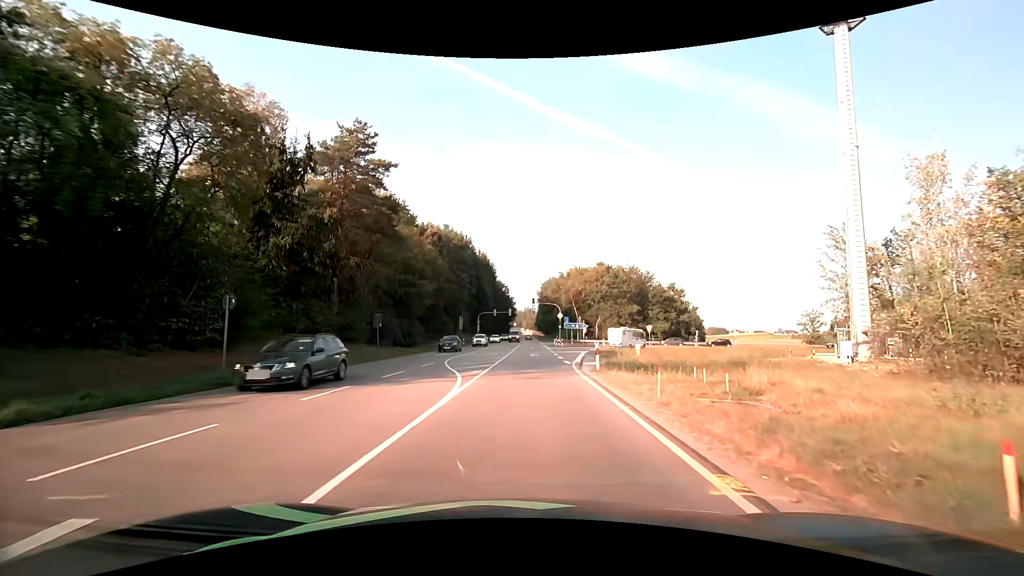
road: primary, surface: asphalt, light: Day
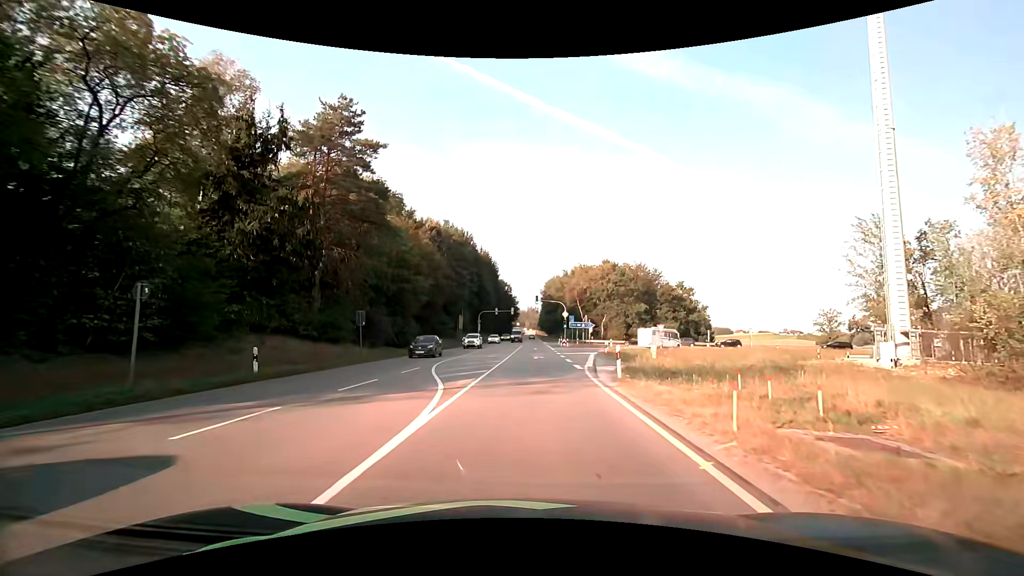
(0.0, +4.1) m; 0°
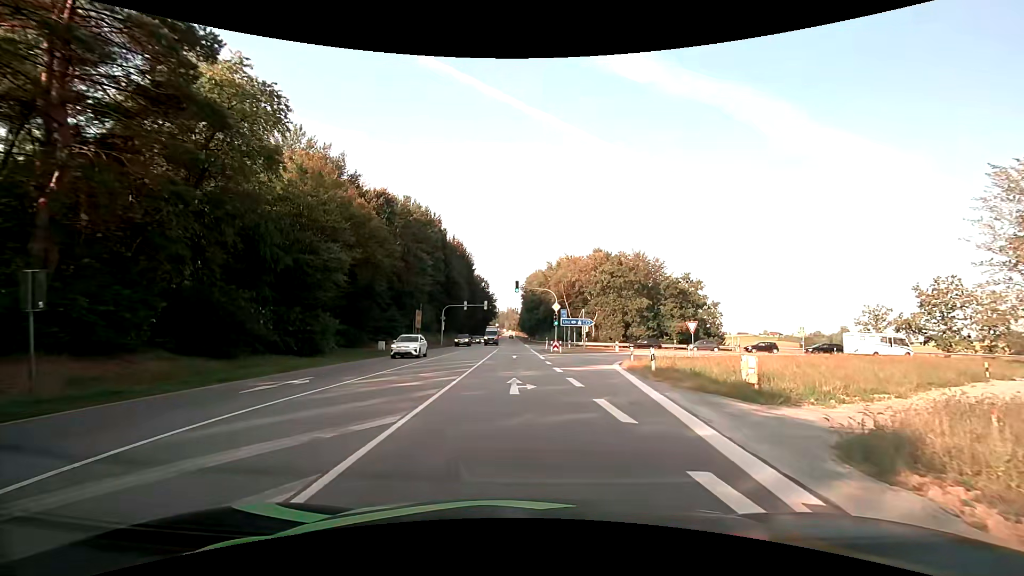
(+0.2, +18.8) m; +2°
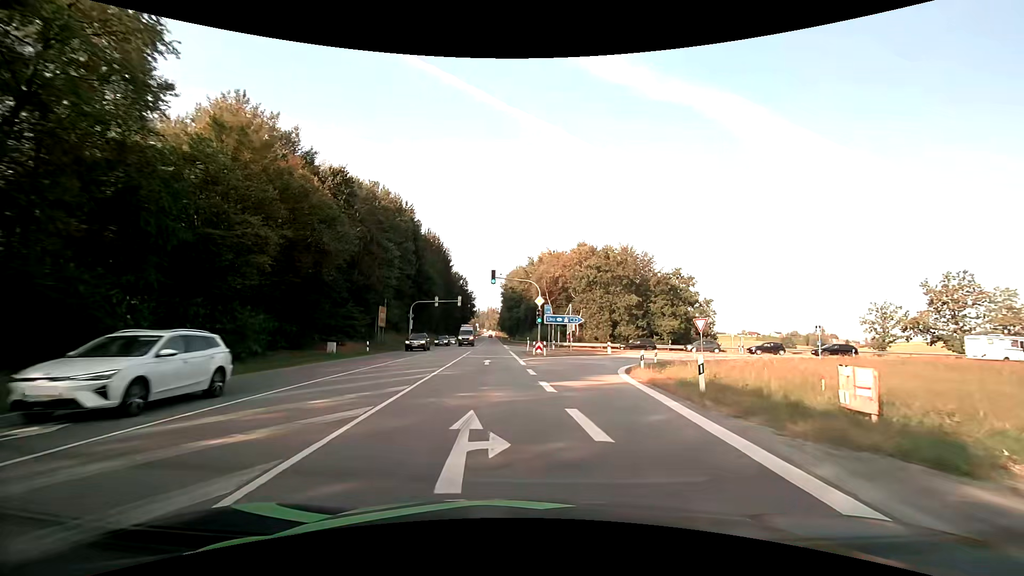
(+0.2, +7.6) m; +3°
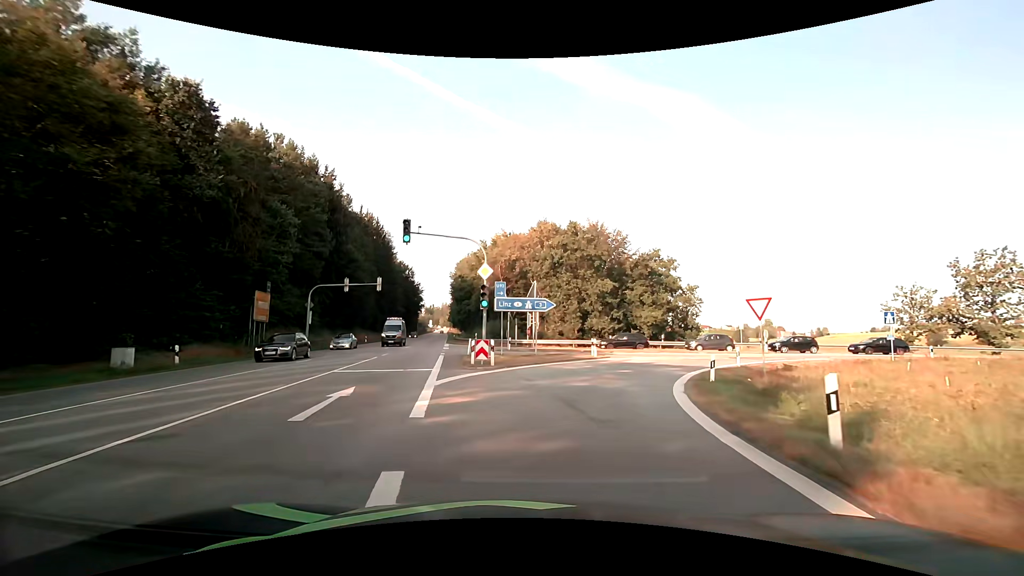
(+0.7, +16.4) m; +5°
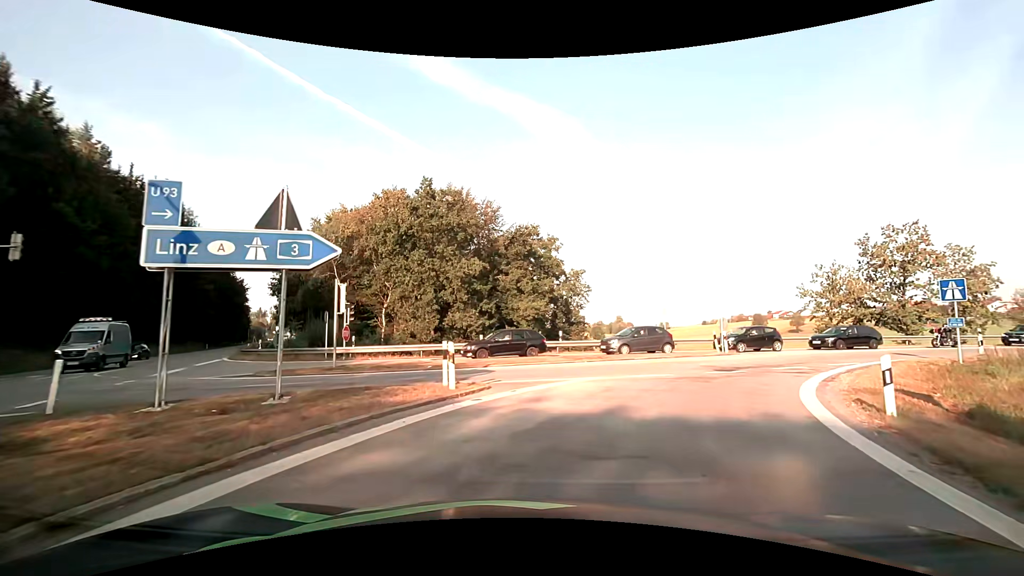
(+2.2, +18.2) m; +15°
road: motorway_link
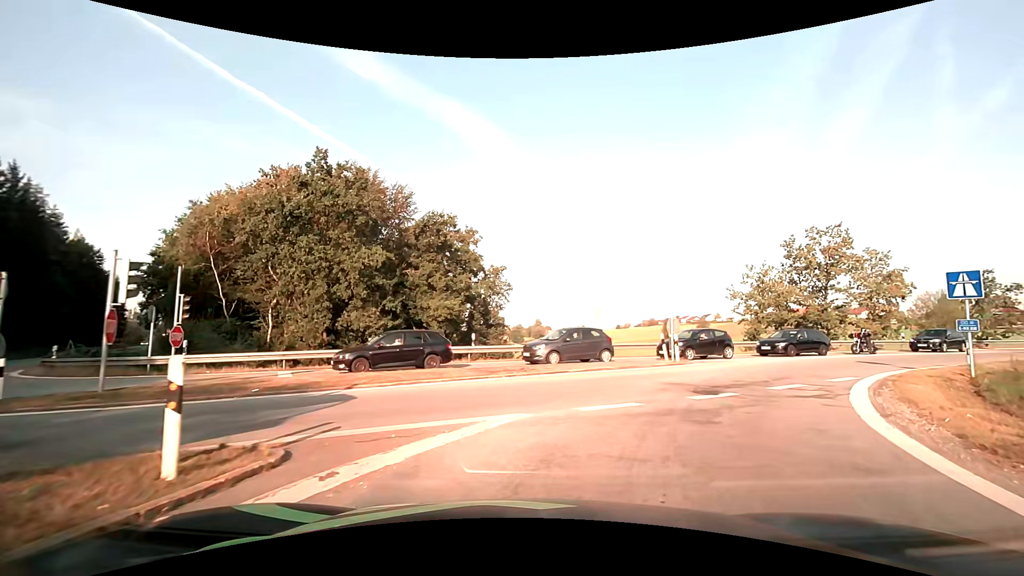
(+0.4, +6.1) m; +9°
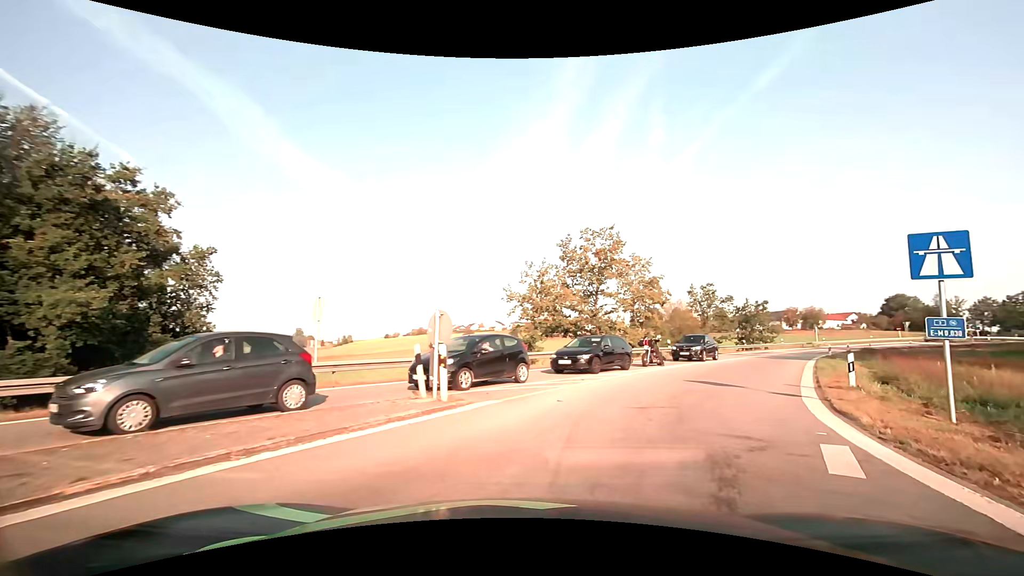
(+2.3, +10.8) m; +27°
(+2, +10) (+6, +19) (+11, +28) (+16, +36) (+22, +45) (+27, +53) (+33, +61) (+40, +68) (+47, +75) (+56, +80) m
